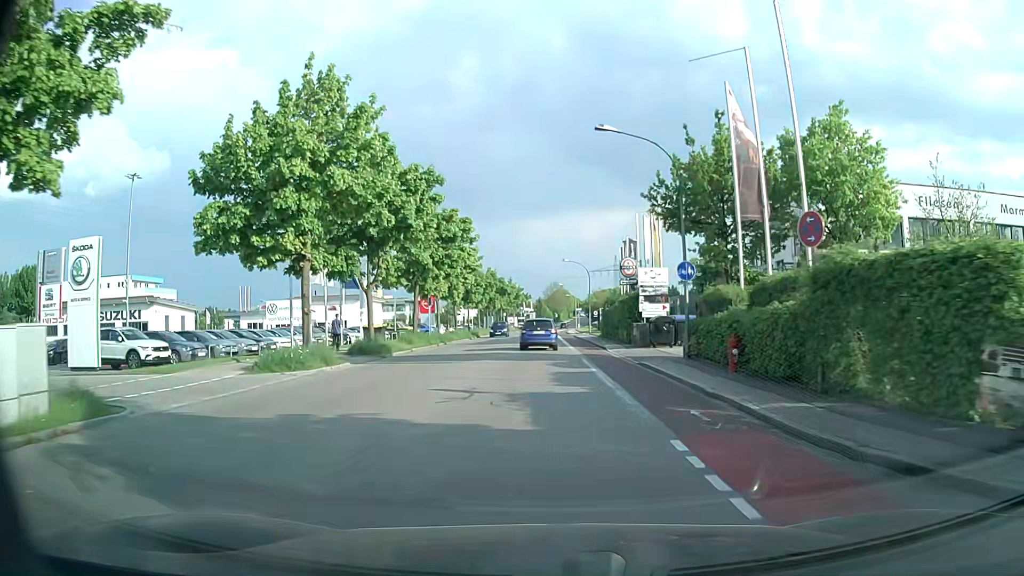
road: tertiary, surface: asphalt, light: Day
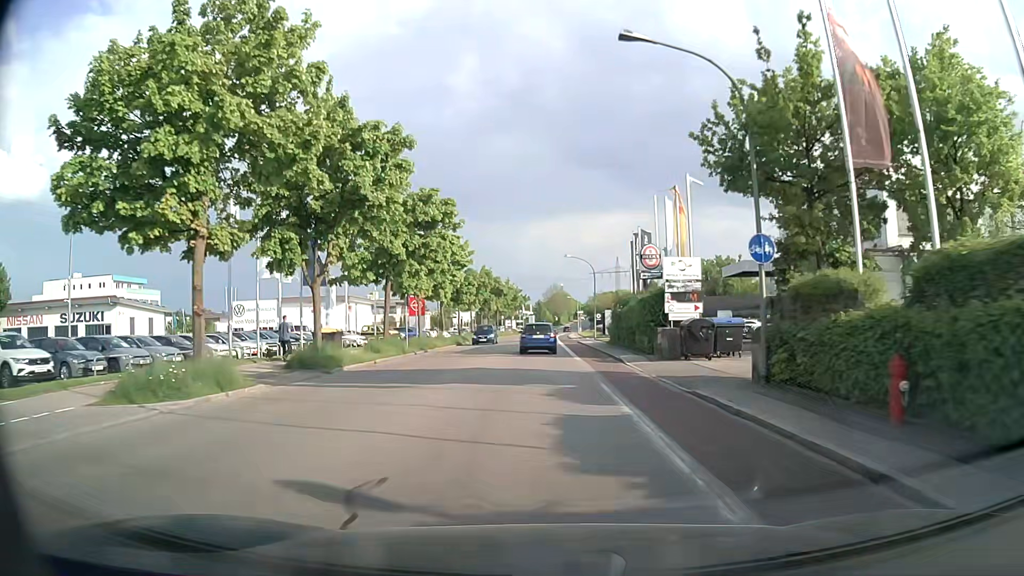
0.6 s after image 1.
(0.0, +7.5) m; 0°
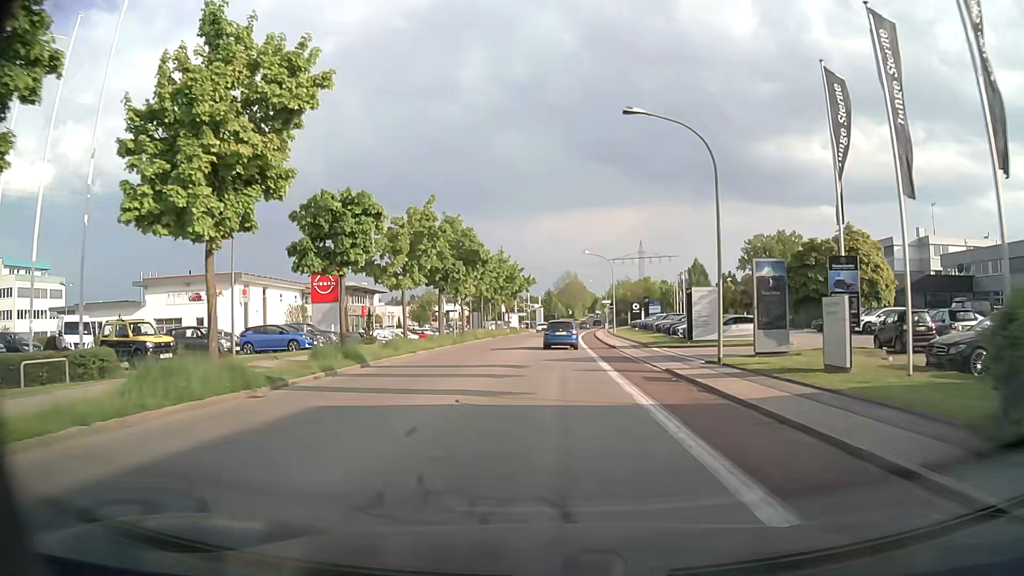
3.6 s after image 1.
(-0.5, +39.2) m; -1°
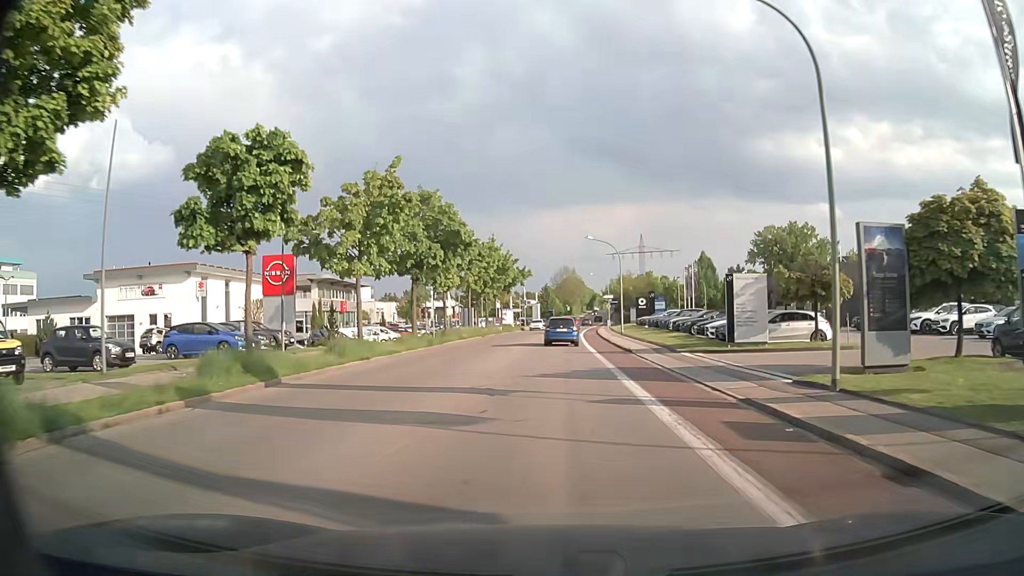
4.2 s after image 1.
(0.0, +8.0) m; 0°
